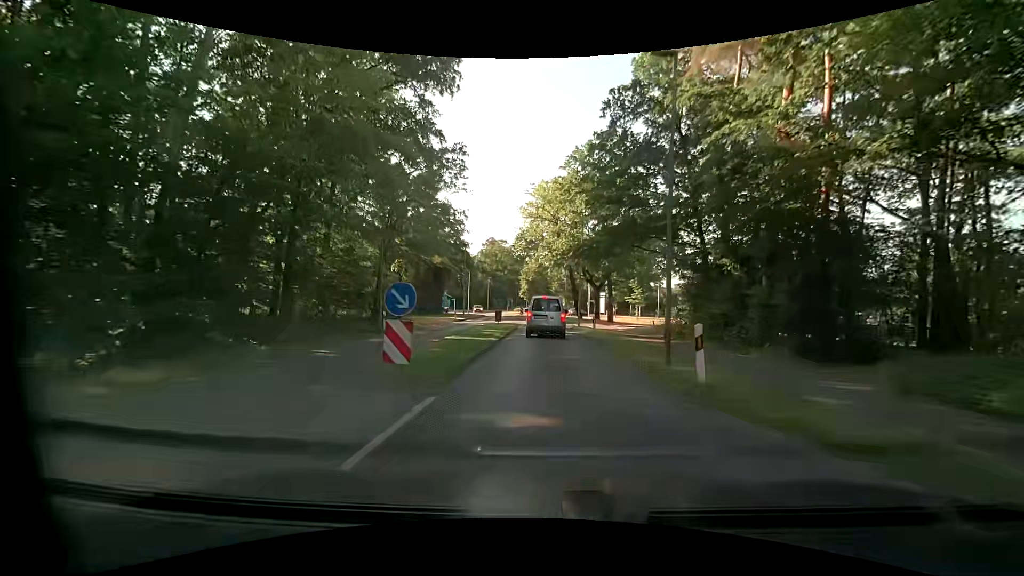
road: secondary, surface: asphalt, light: Day
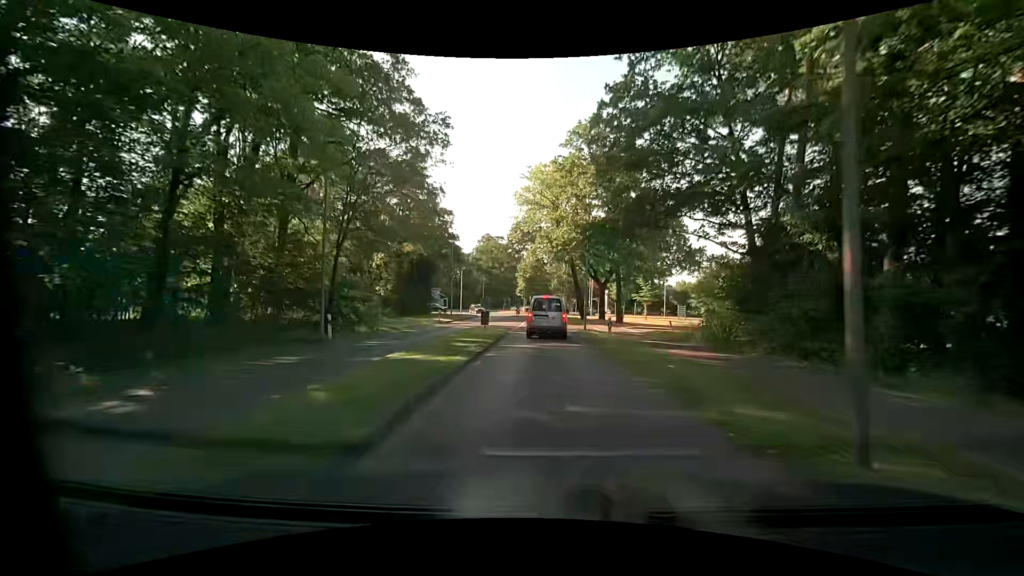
(0.0, +6.9) m; +1°
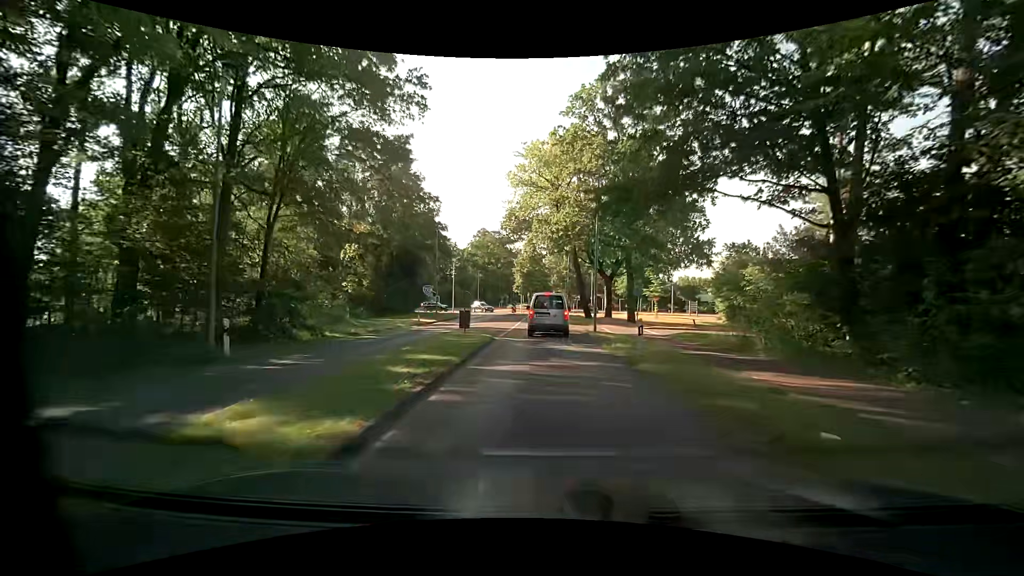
(0.0, +6.6) m; 0°
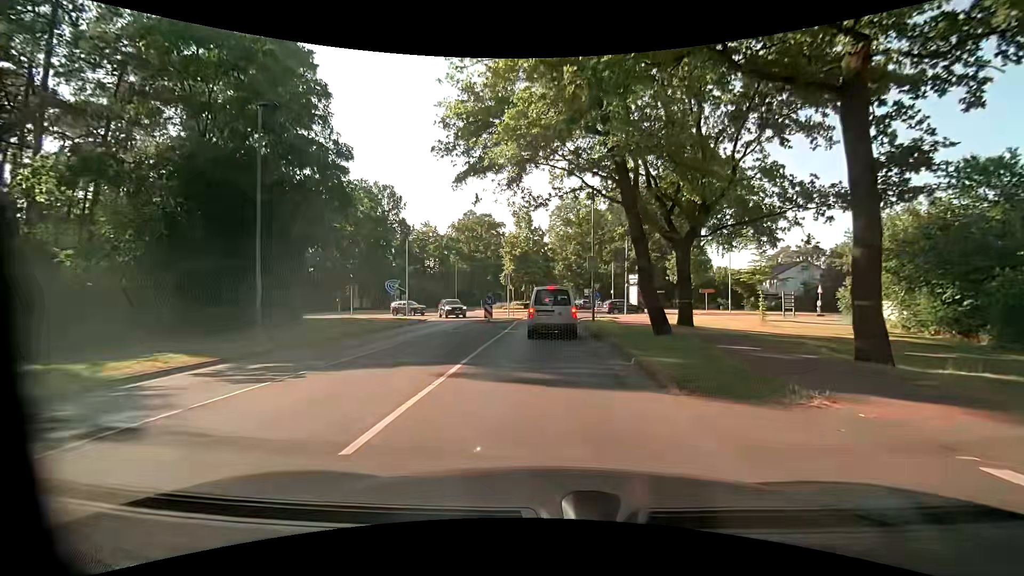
(-0.5, +27.4) m; -1°
